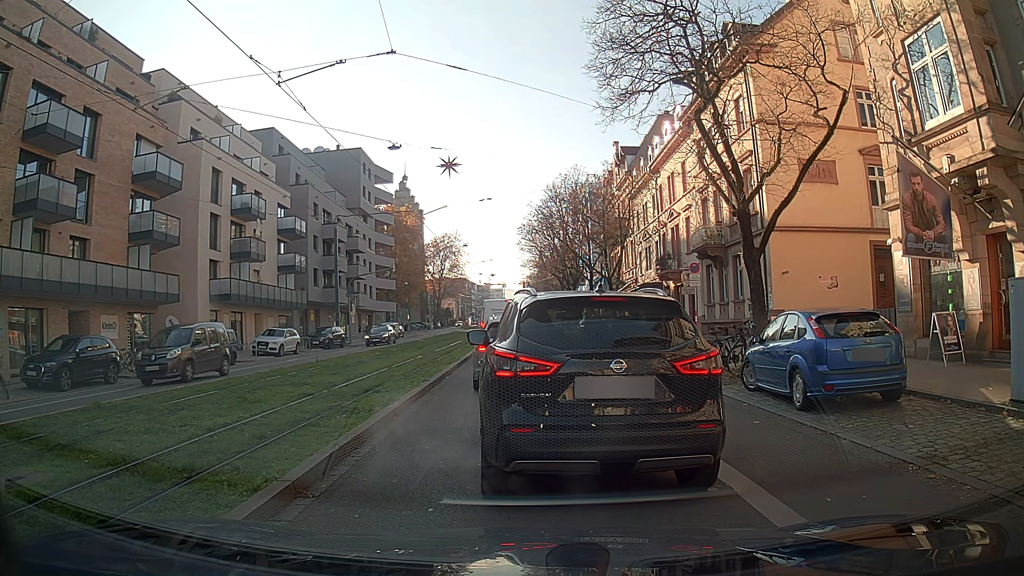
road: primary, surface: asphalt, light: Day
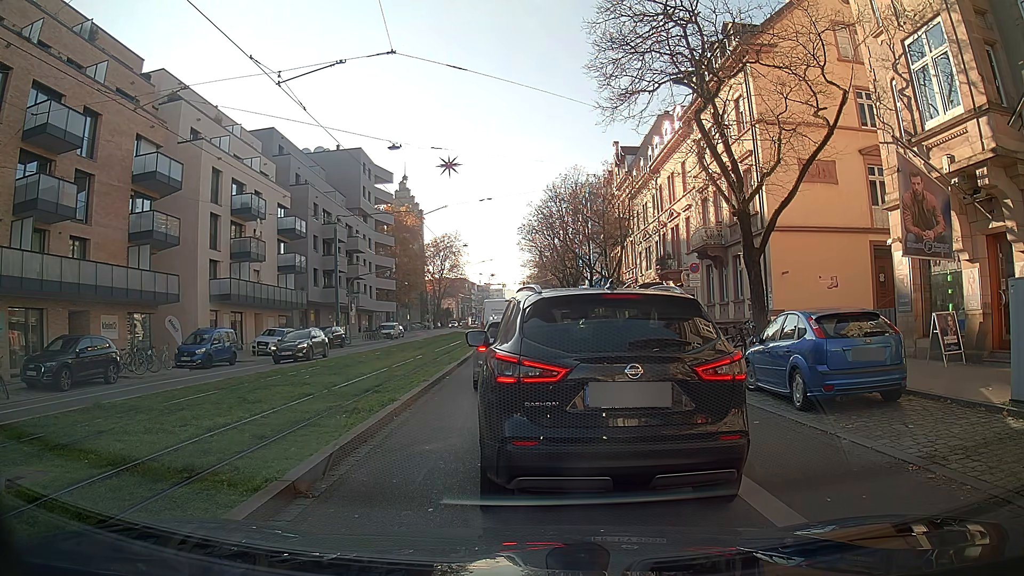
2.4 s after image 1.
(0.0, 0.0) m; 0°
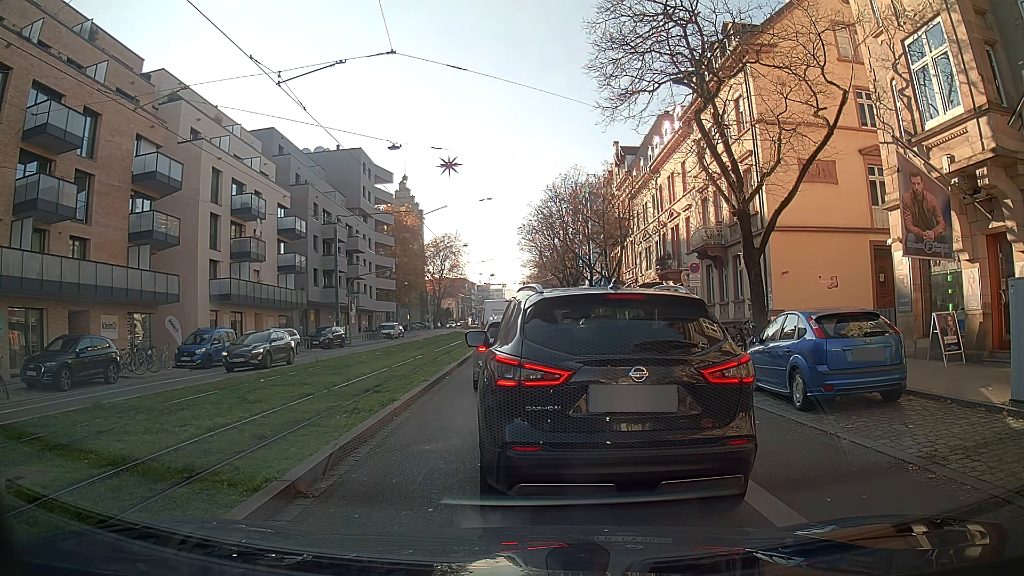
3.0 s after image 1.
(0.0, 0.0) m; 0°
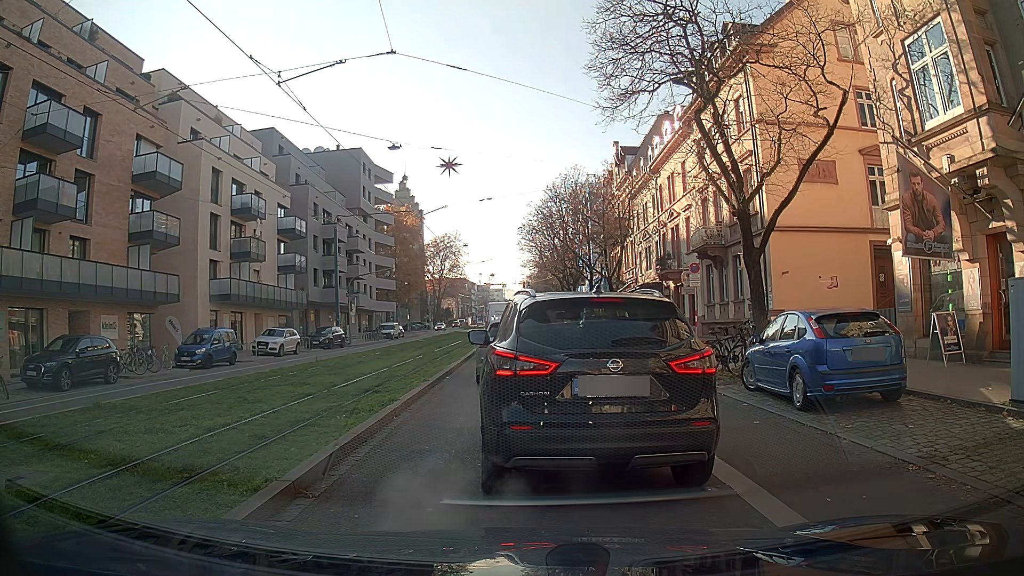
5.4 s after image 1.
(0.0, 0.0) m; 0°
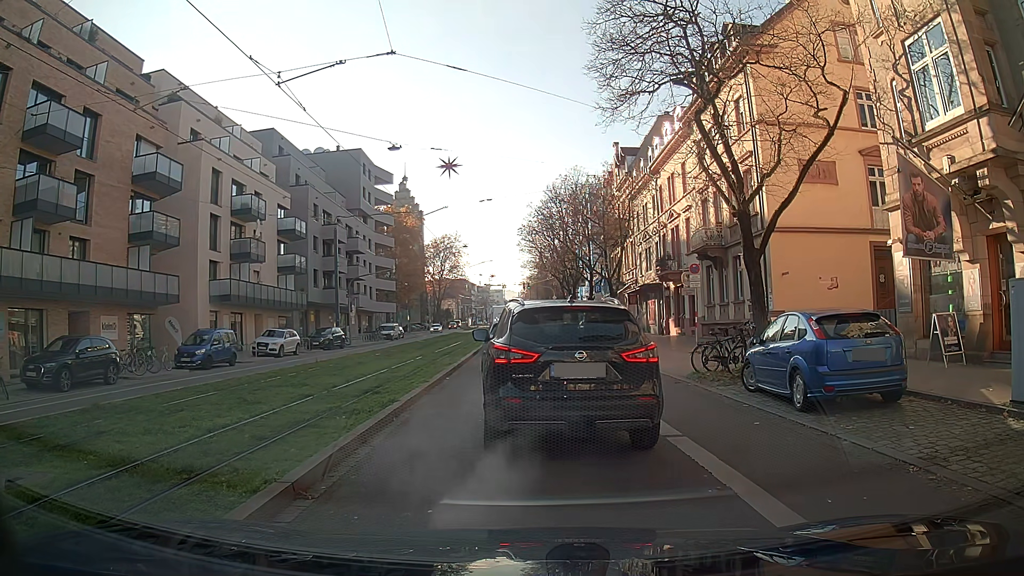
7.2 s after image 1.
(0.0, 0.0) m; 0°
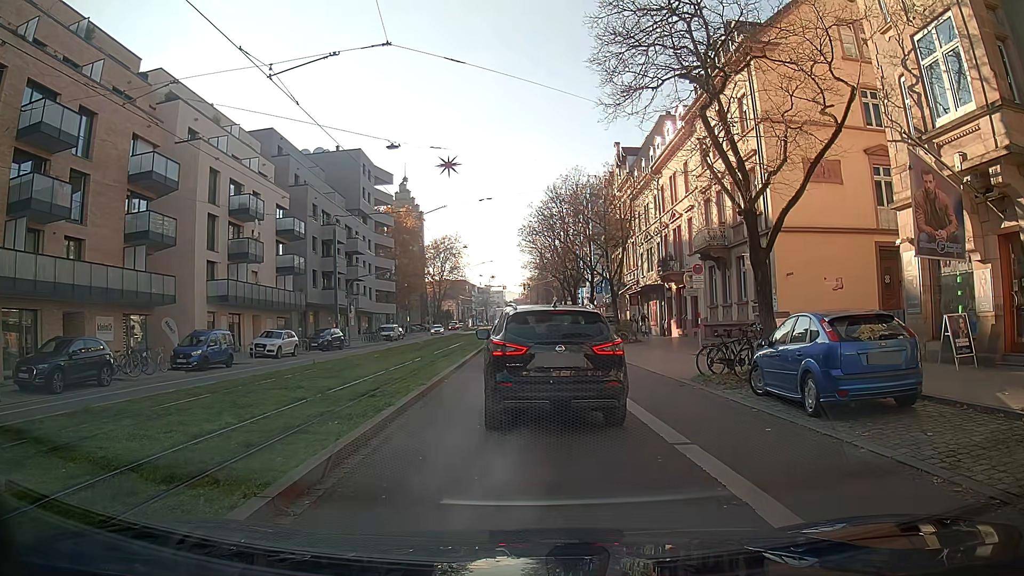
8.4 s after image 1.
(0.0, +0.4) m; 0°
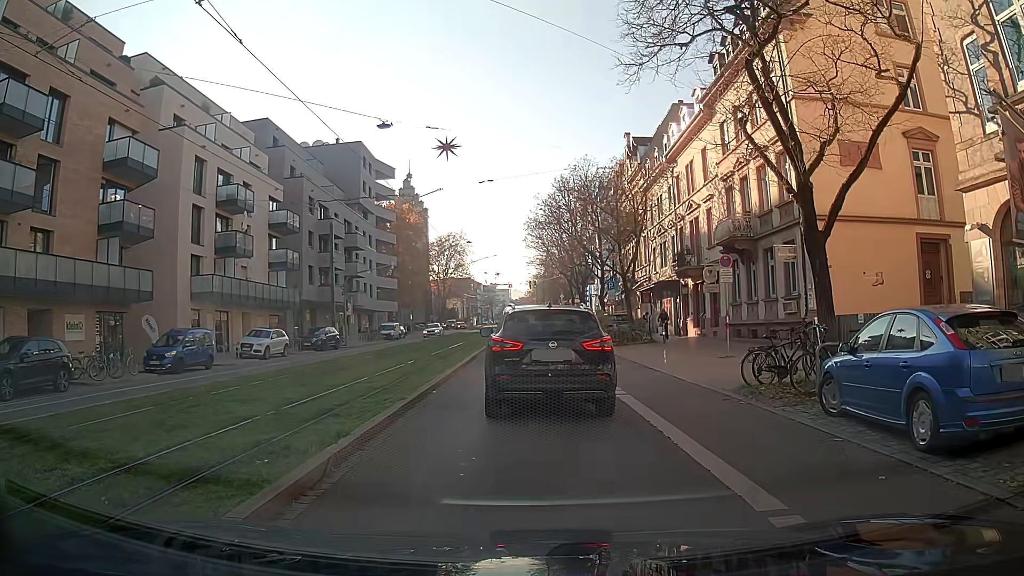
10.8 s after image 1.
(0.0, +2.9) m; 0°
